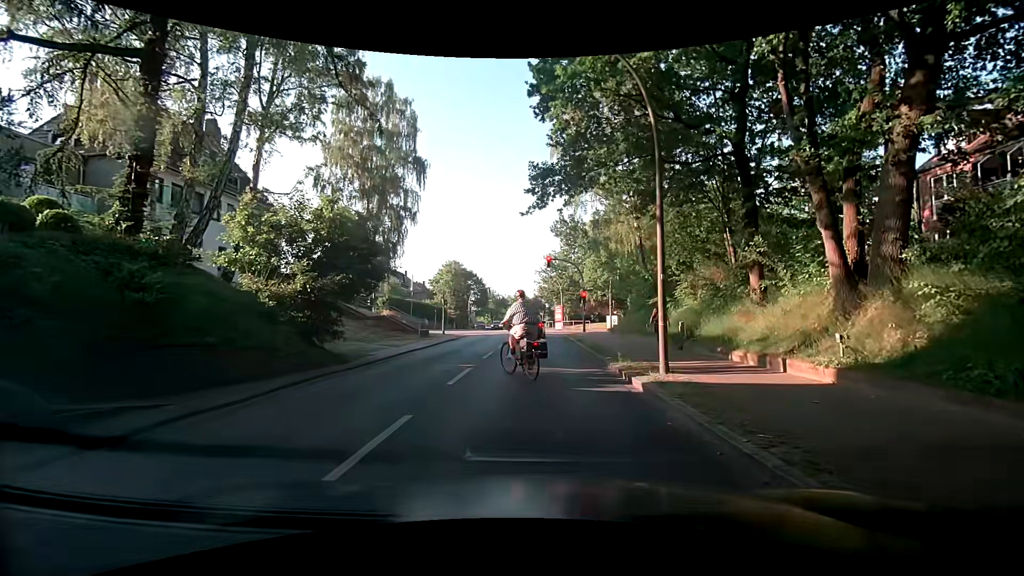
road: tertiary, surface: asphalt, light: Day
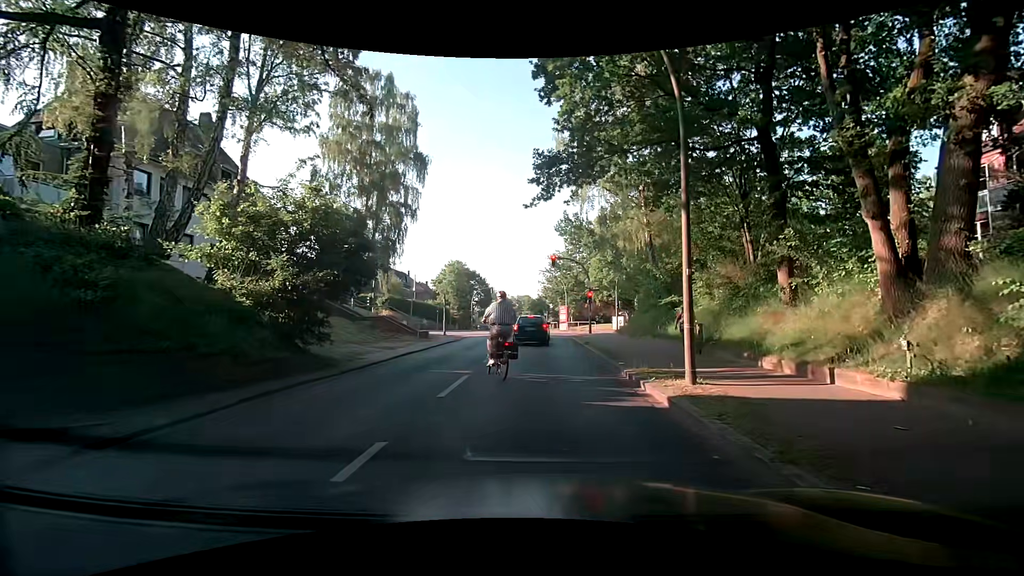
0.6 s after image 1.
(0.0, +1.4) m; -1°
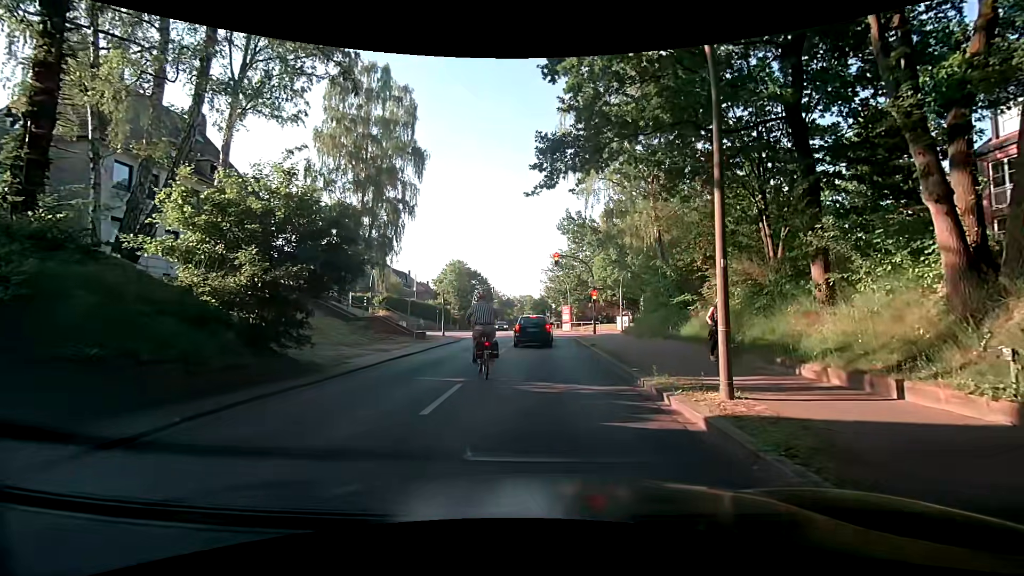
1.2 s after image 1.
(0.0, +1.5) m; -1°
